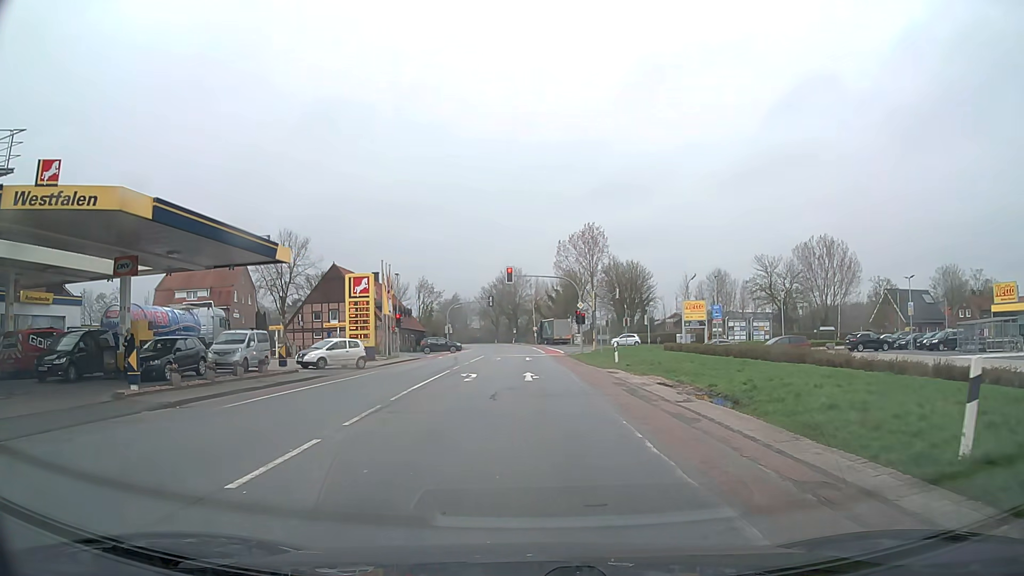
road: secondary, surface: asphalt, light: Day
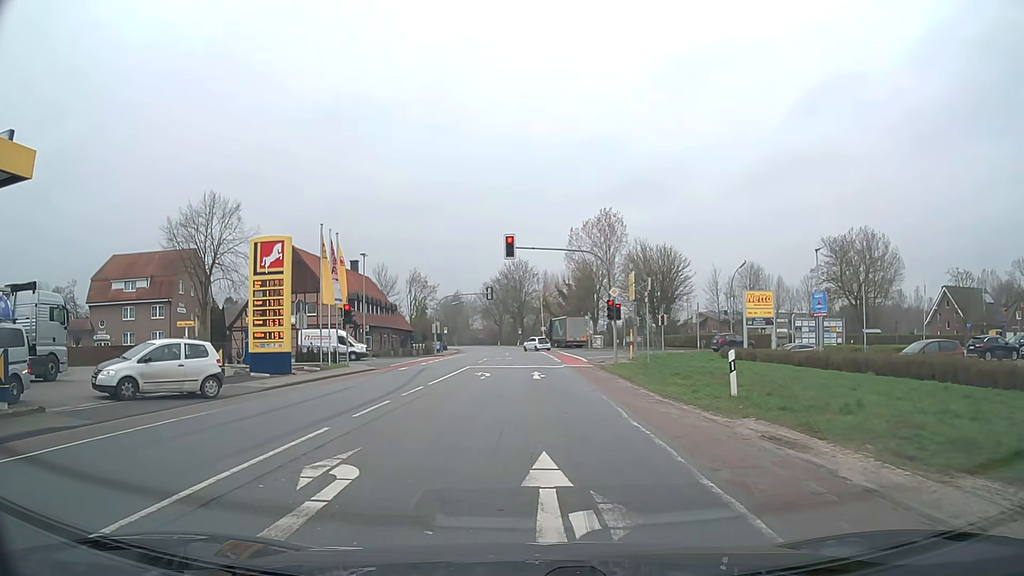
(-0.1, +17.7) m; -1°
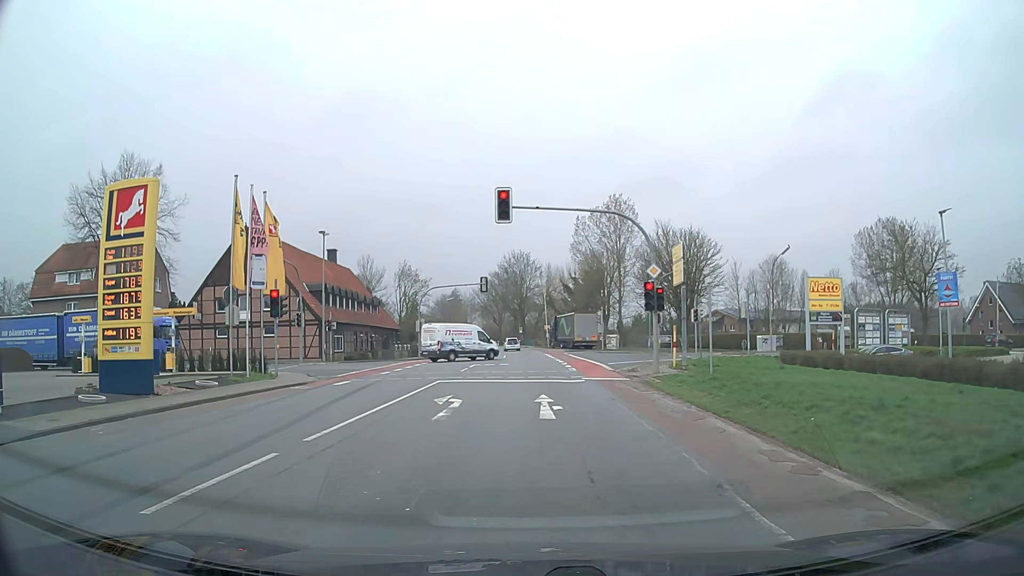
(0.0, +11.6) m; 0°
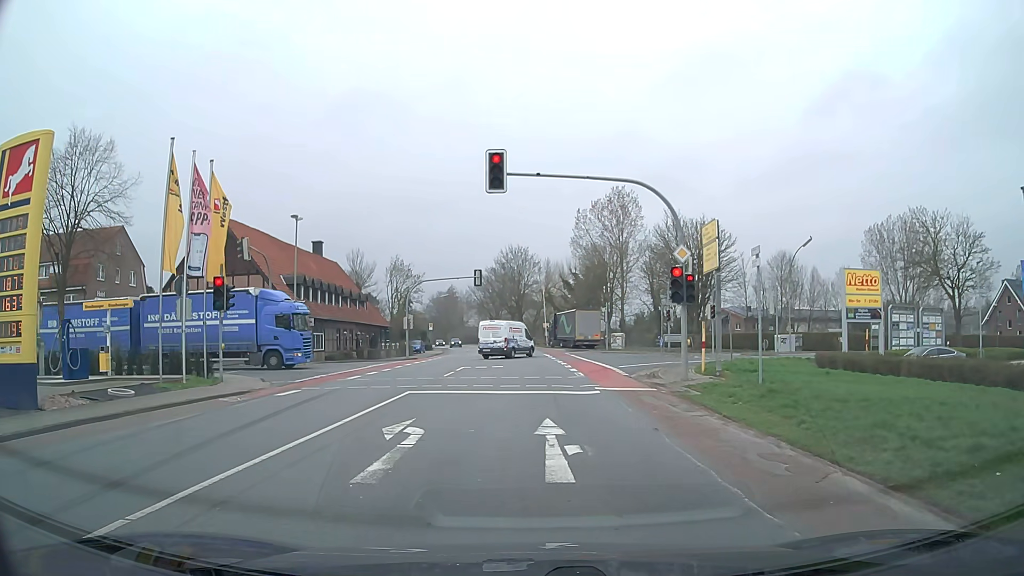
(0.0, +5.1) m; 0°
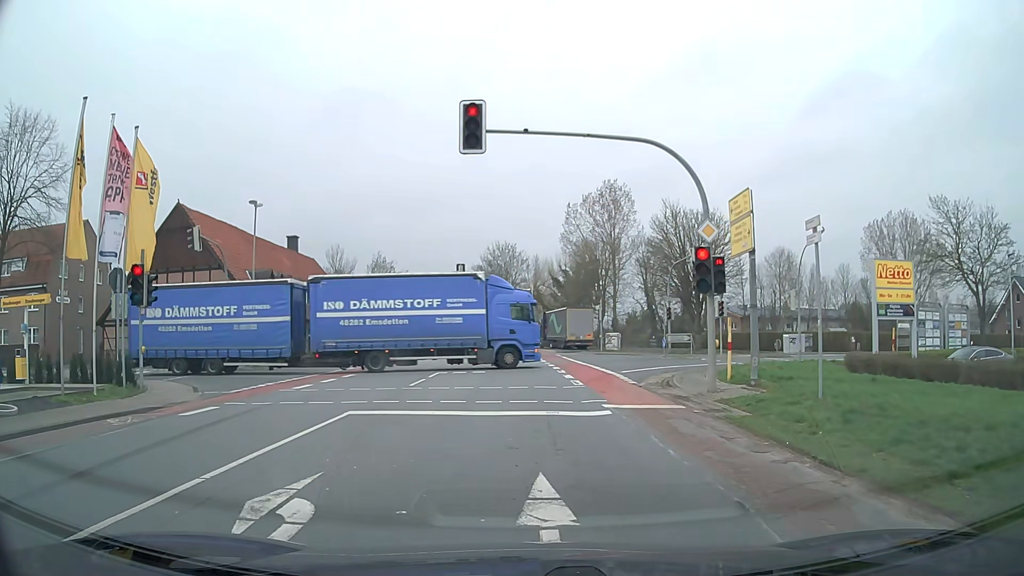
(0.0, +4.5) m; +1°
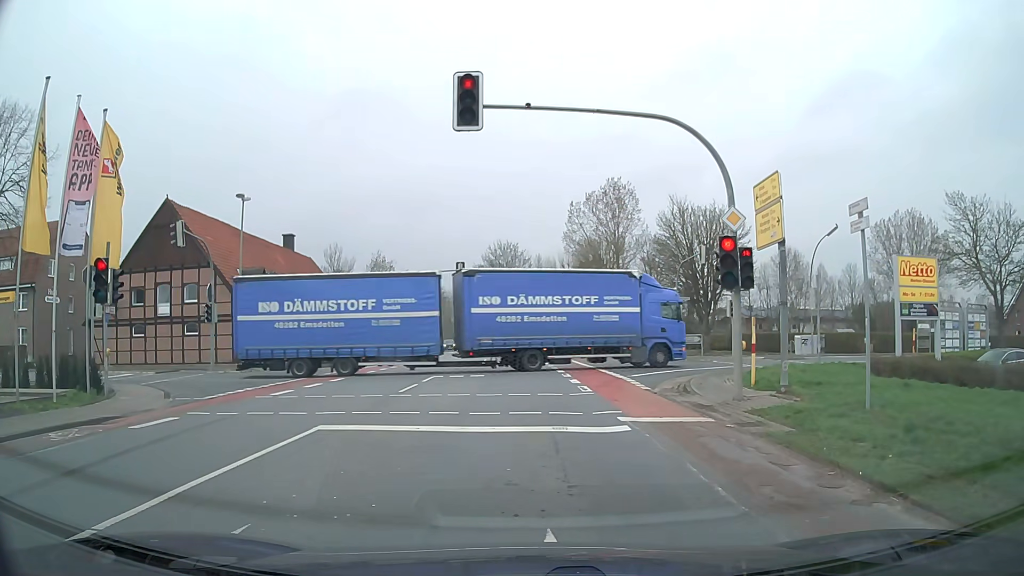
(0.0, +1.9) m; 0°
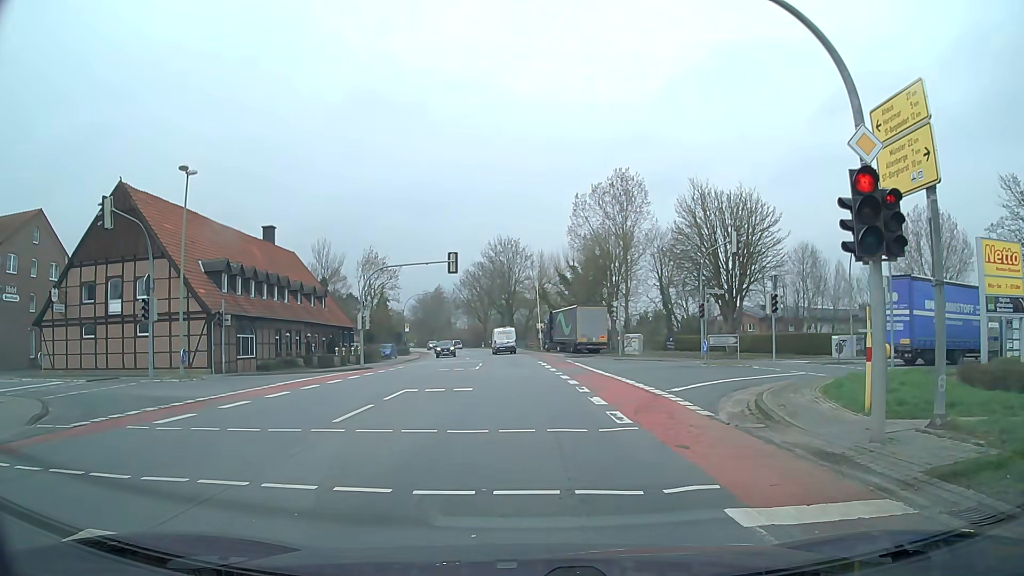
(0.0, +6.1) m; 0°
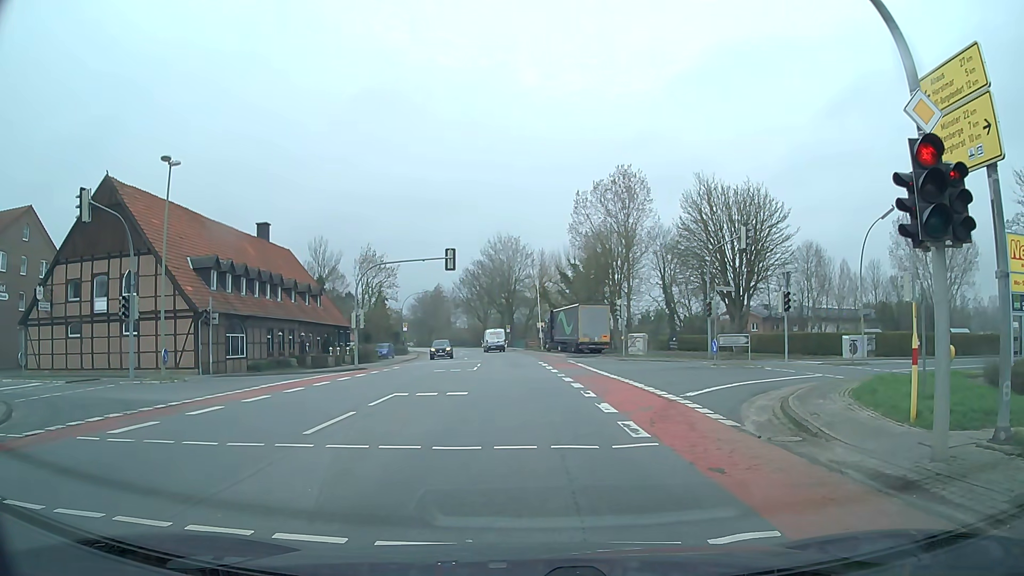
(0.0, +1.4) m; +1°
(0, +10) (0, +20) (-1, +30) (-1, +40) (-2, +50) (-3, +60) (-4, +70) (-6, +80) (-8, +90) (-10, +99) m
